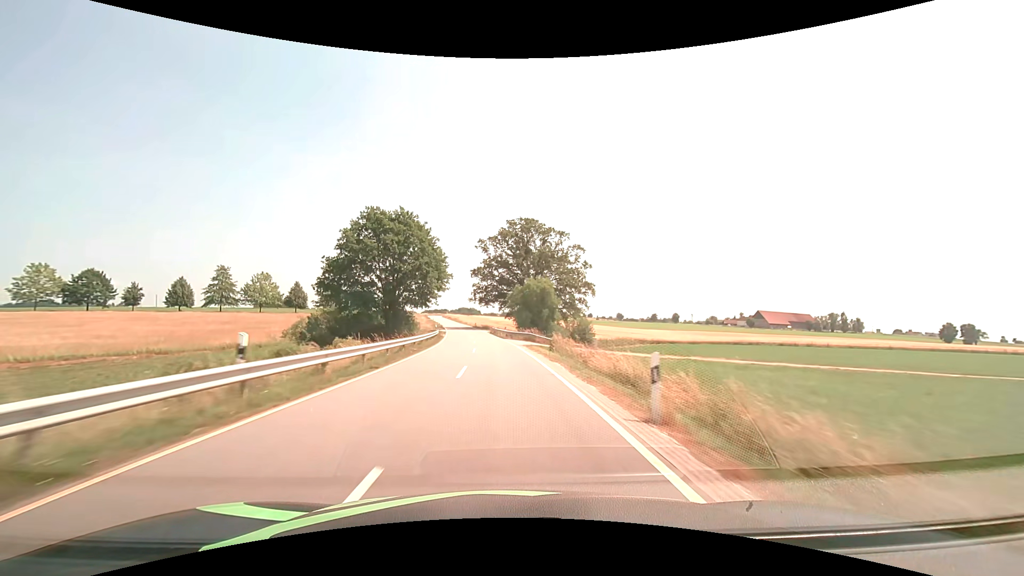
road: tertiary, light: Day
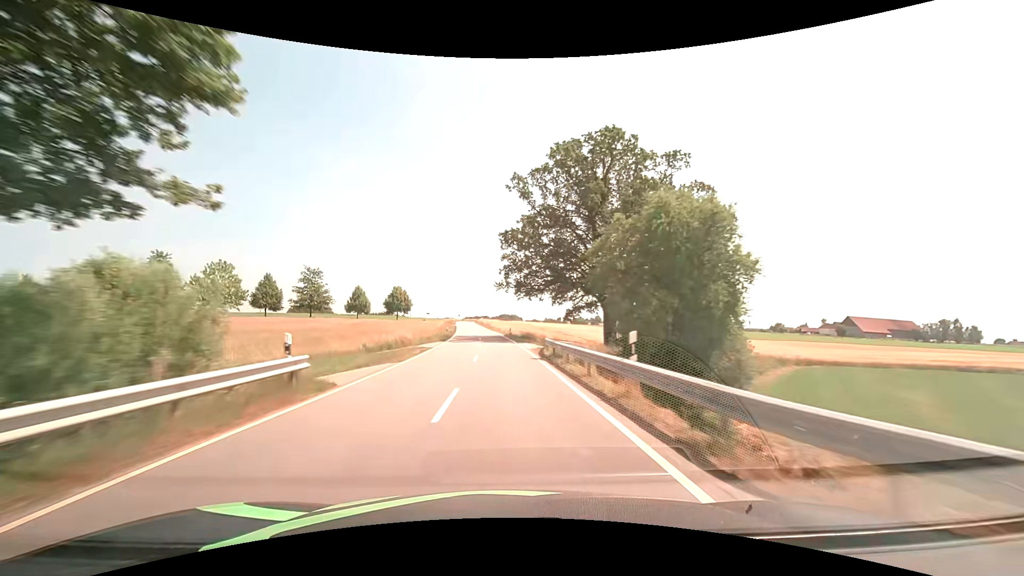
(-1.9, +42.5) m; -5°
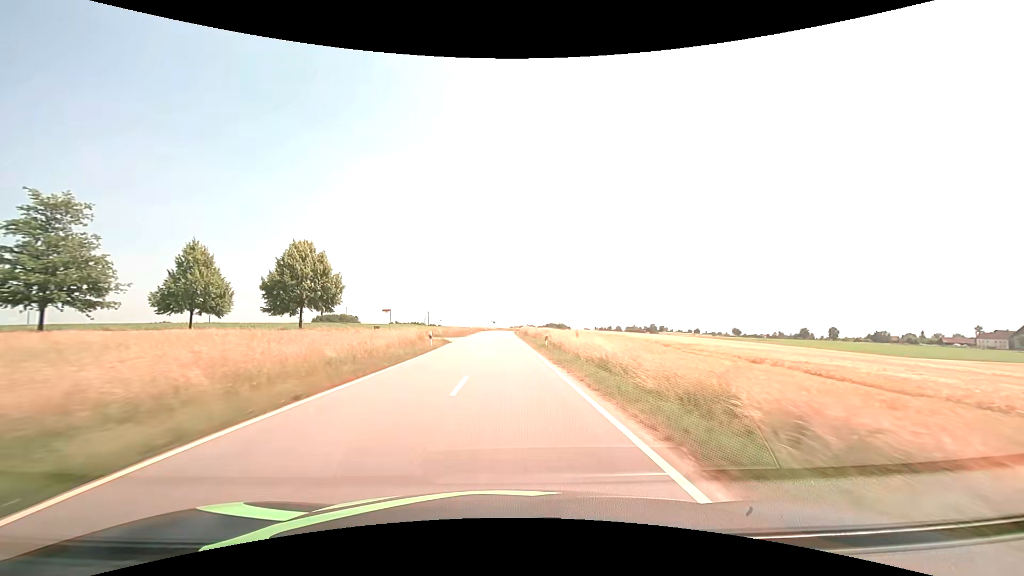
(-3.6, +70.4) m; -5°
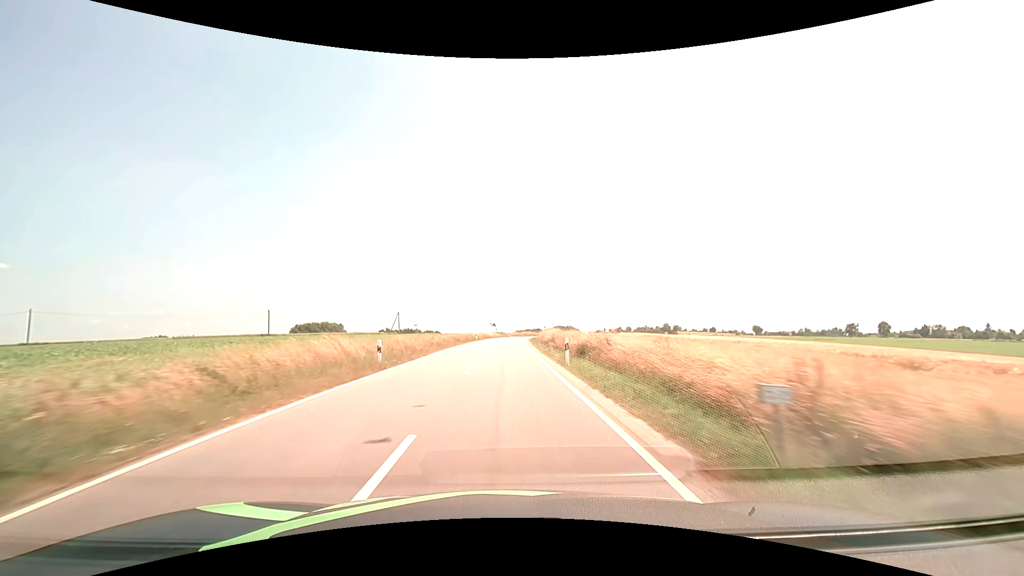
(-0.6, +56.3) m; -1°
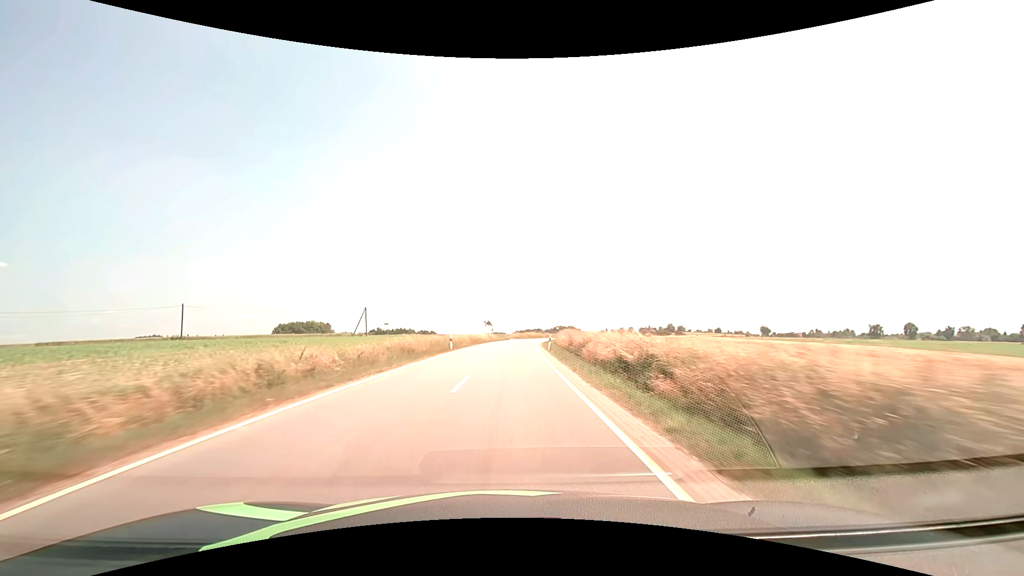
(0.0, +28.2) m; 0°
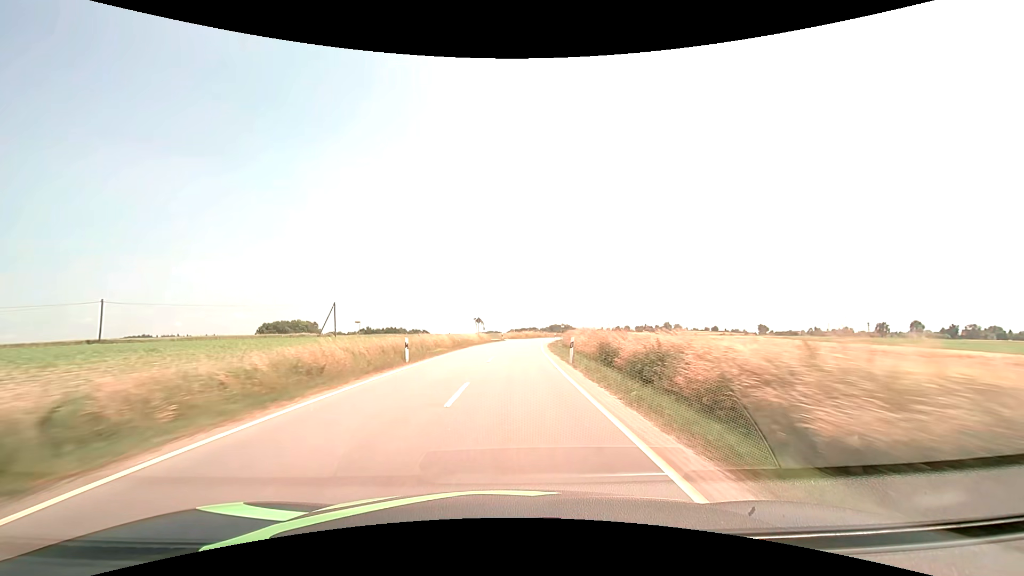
(0.0, +14.1) m; 0°
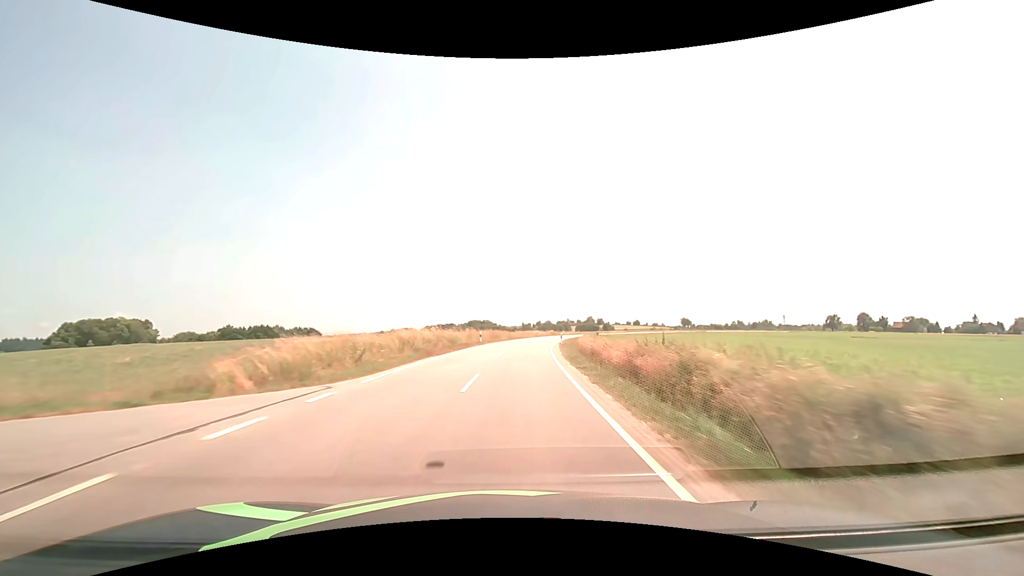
(+4.6, +70.7) m; +9°
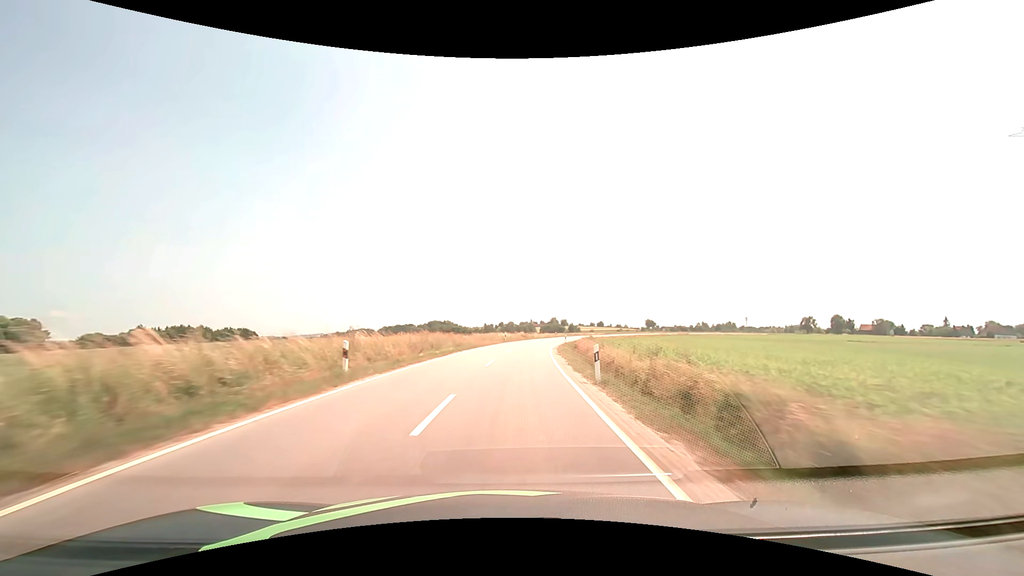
(+1.2, +28.4) m; +5°
(0, +10) (0, +20) (+1, +30) (+2, +40) (+3, +50) (+5, +60) (+6, +70) (+9, +79) (+11, +89) (+14, +99) m
